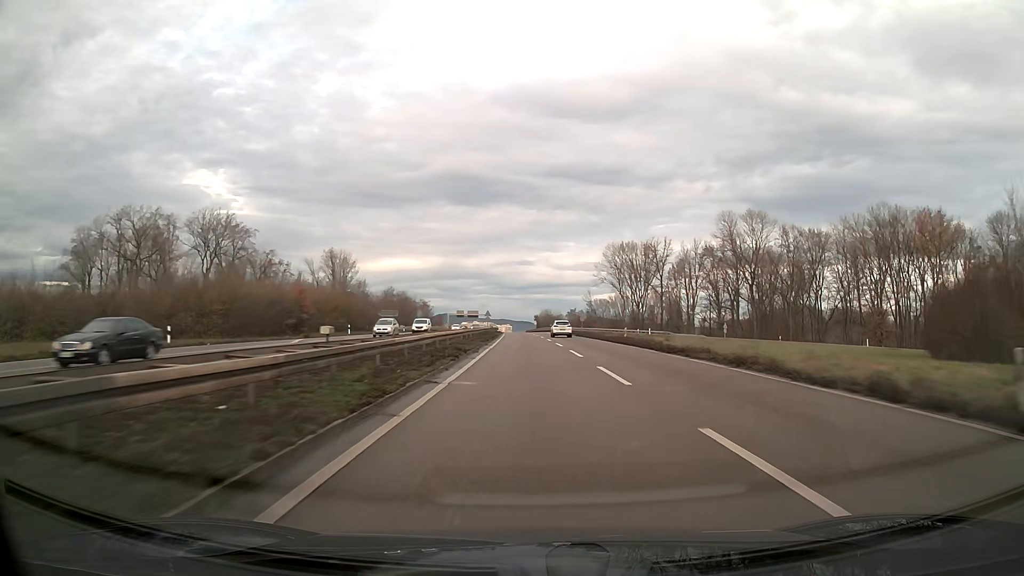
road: trunk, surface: asphalt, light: Day
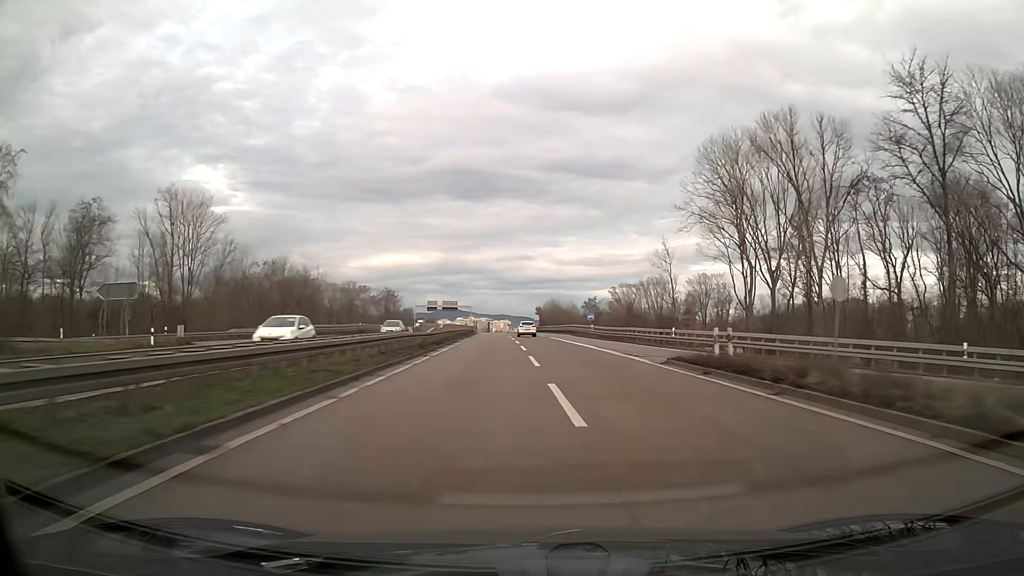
(+0.1, +78.6) m; 0°
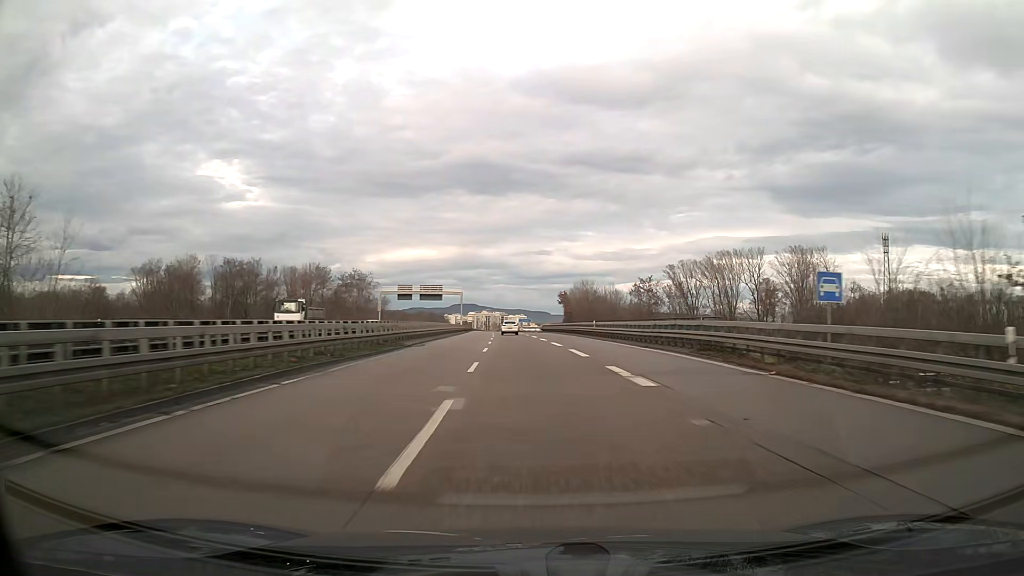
(-0.7, +63.3) m; -1°
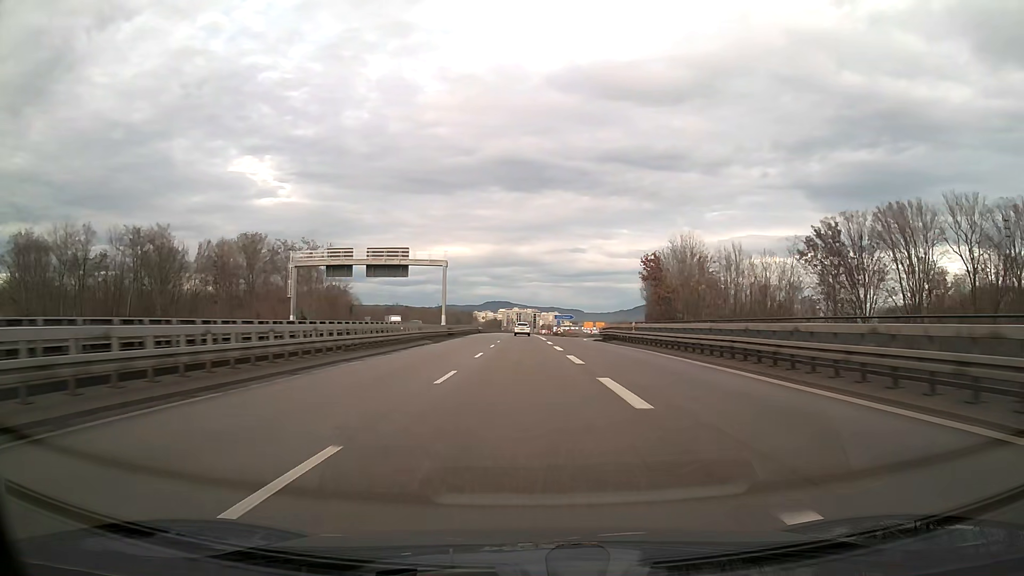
(-1.5, +63.5) m; -3°
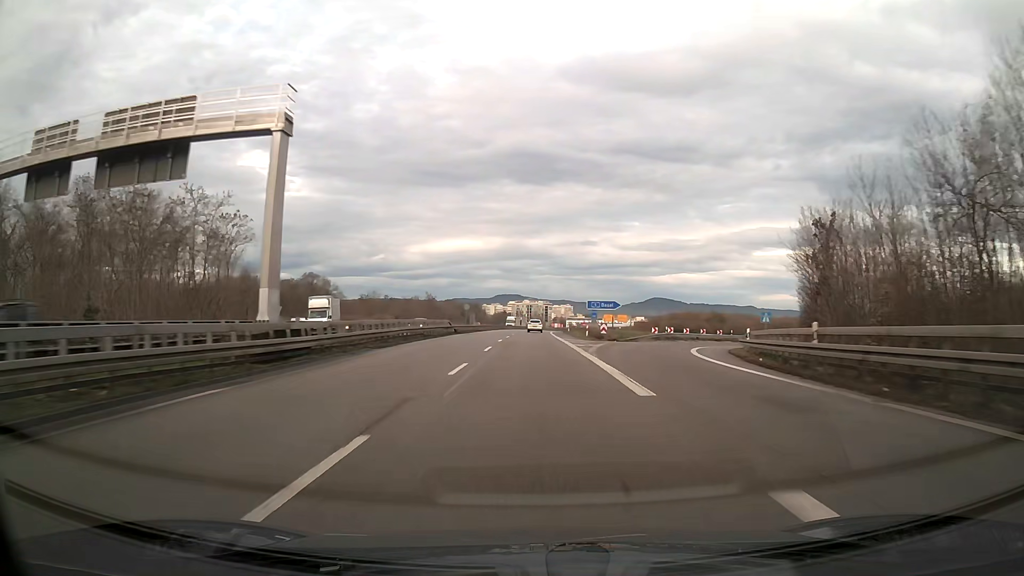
(-0.4, +47.7) m; -1°
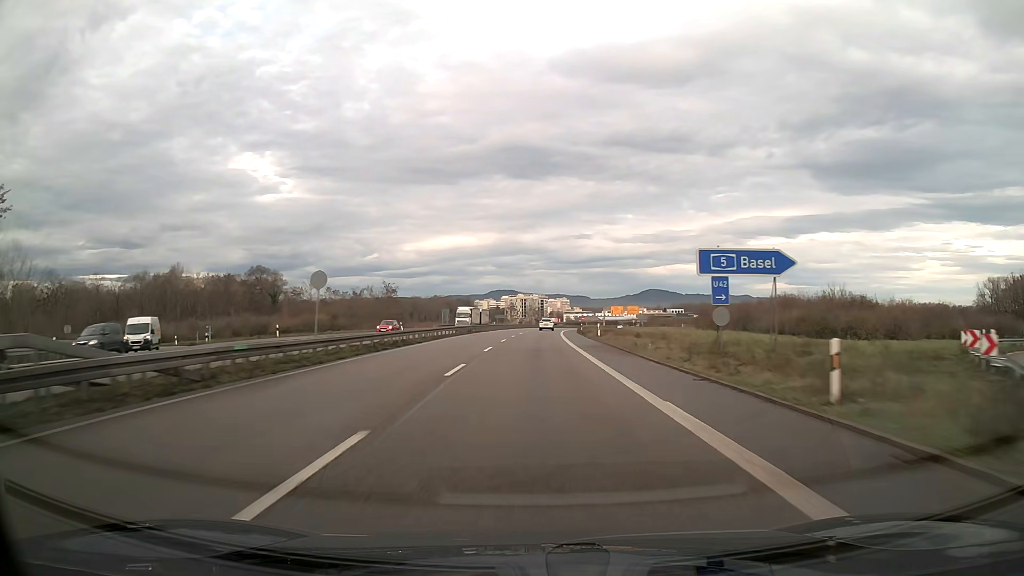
(+0.2, +47.6) m; 0°
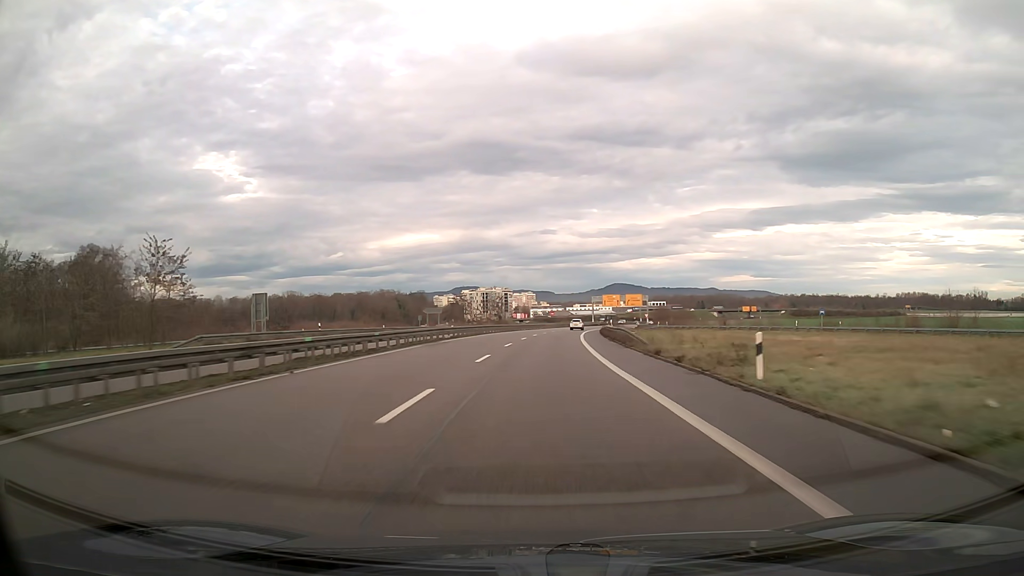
(+1.7, +79.3) m; +3°
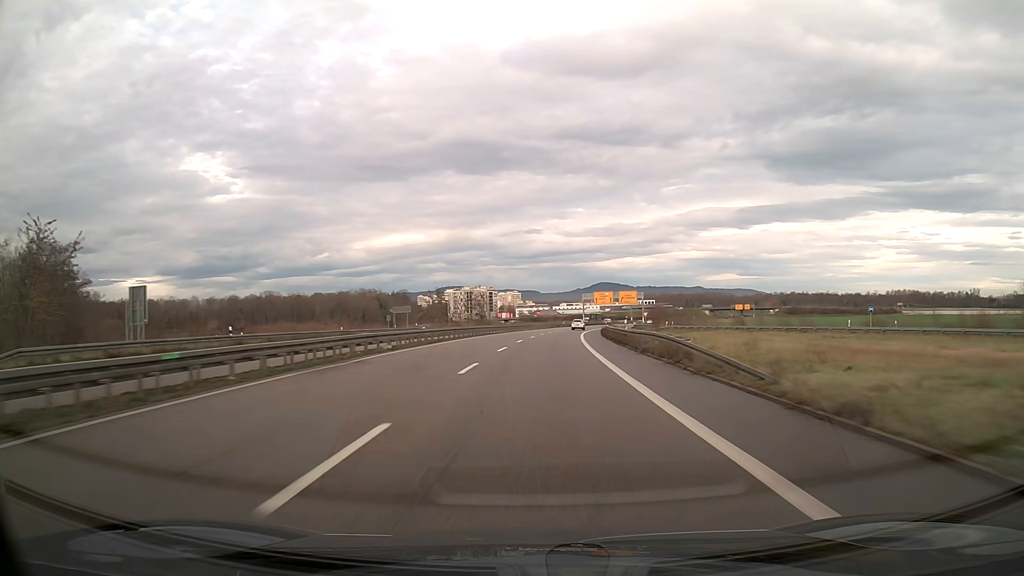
(+0.2, +15.8) m; +1°
